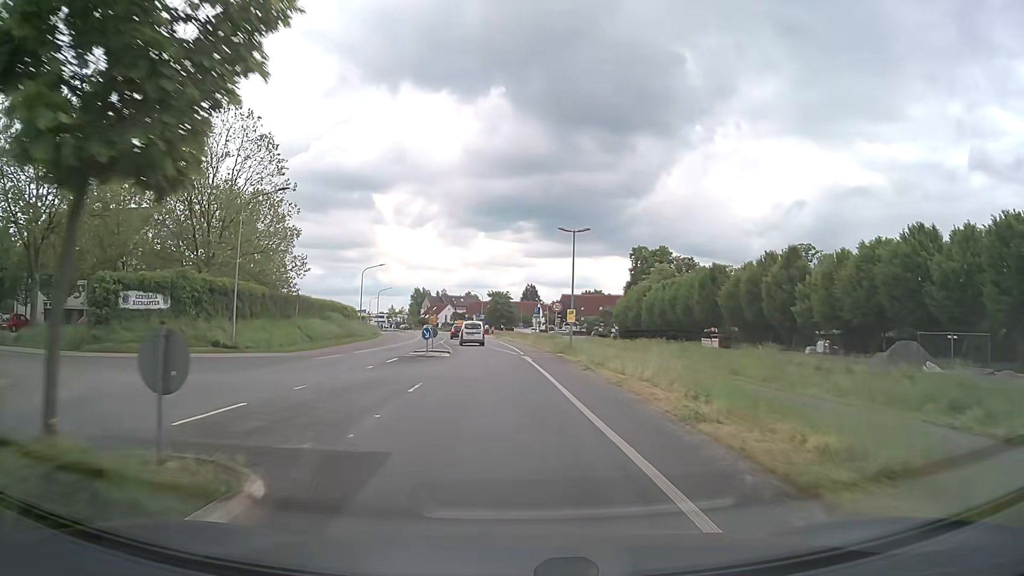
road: tertiary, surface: asphalt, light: Day
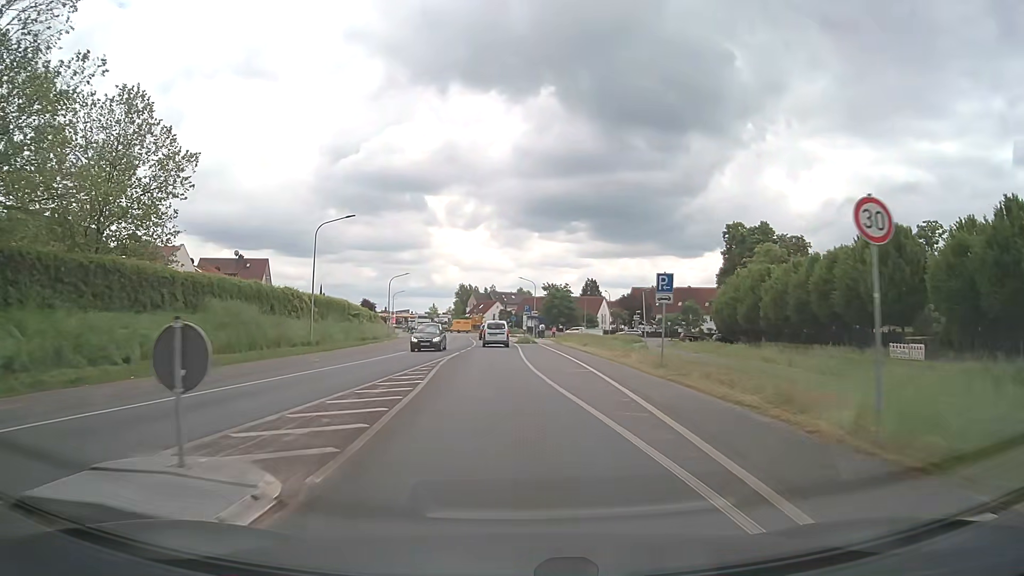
(-1.2, +32.0) m; -4°
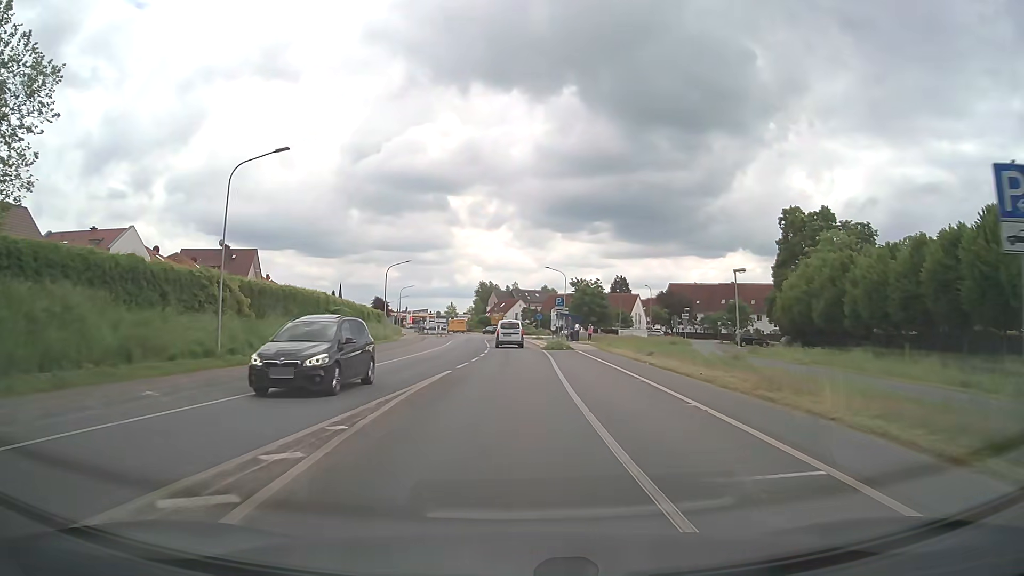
(-0.3, +15.4) m; -2°
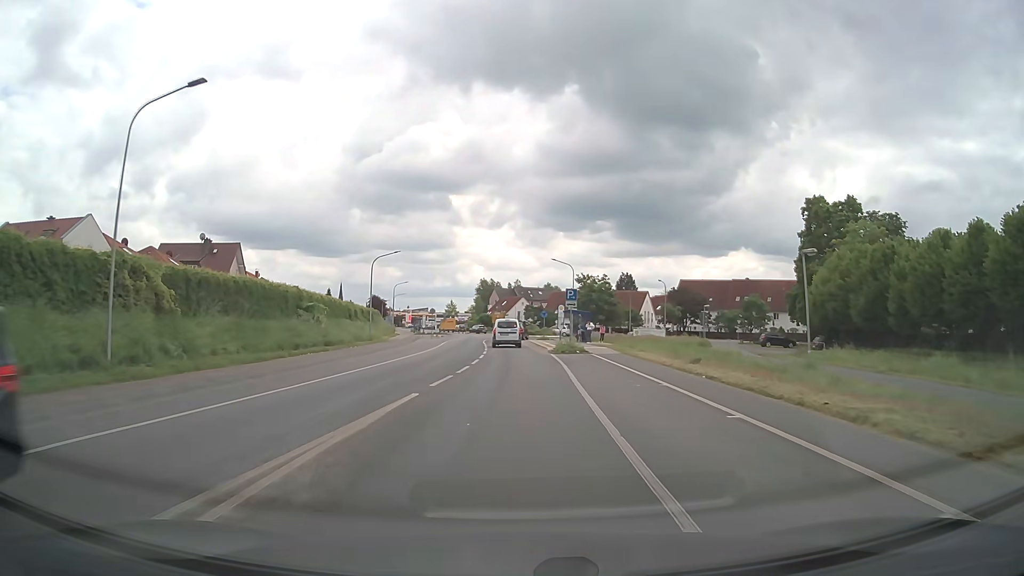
(0.0, +7.5) m; 0°
